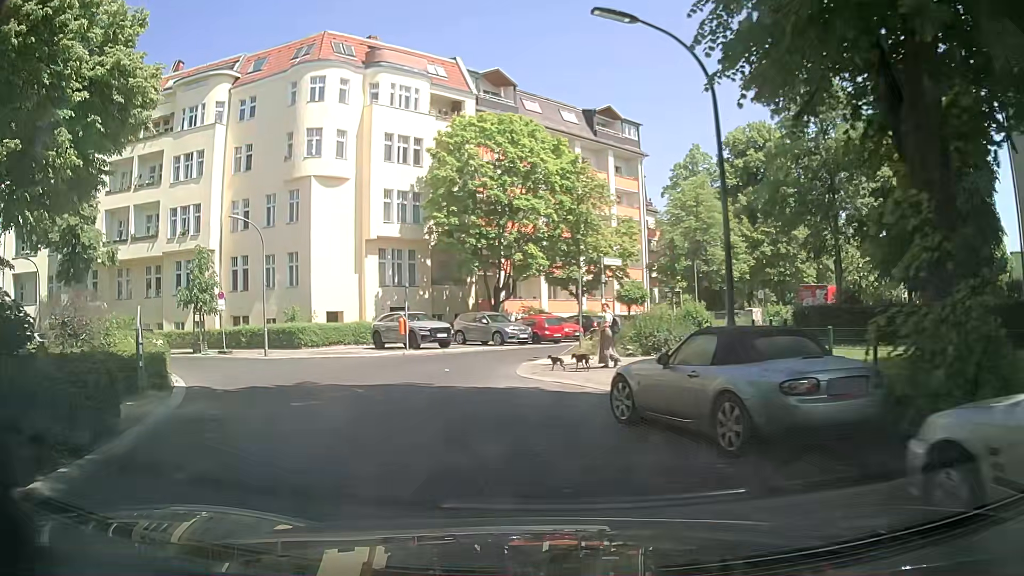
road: residential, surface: asphalt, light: Day
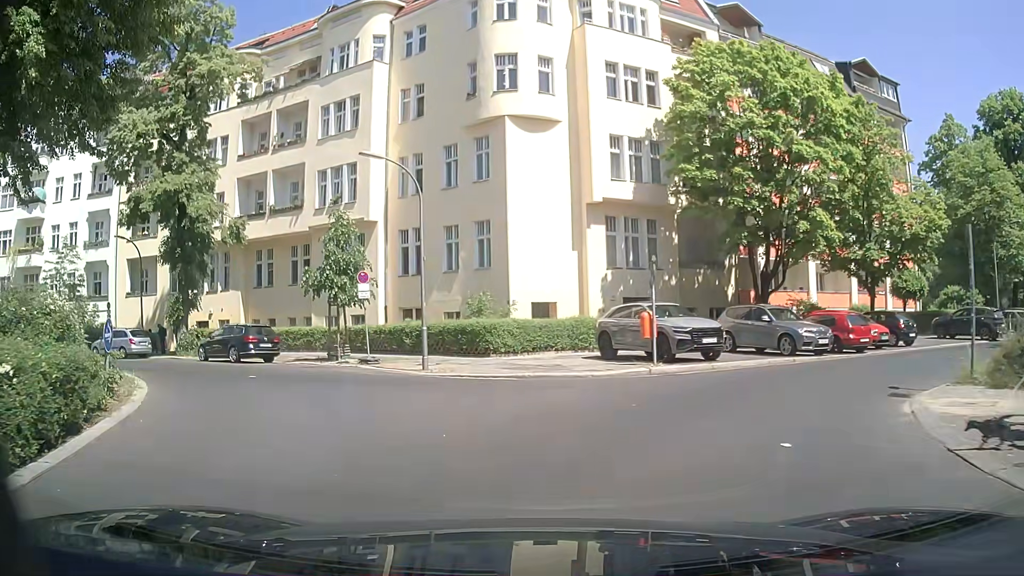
(-2.2, +11.2) m; -22°
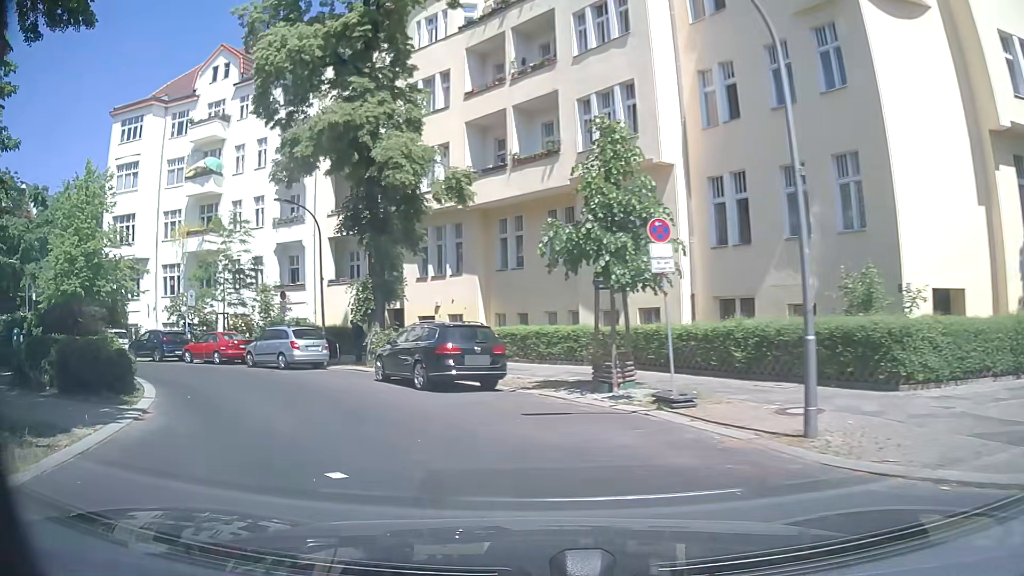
(-1.8, +11.3) m; -23°
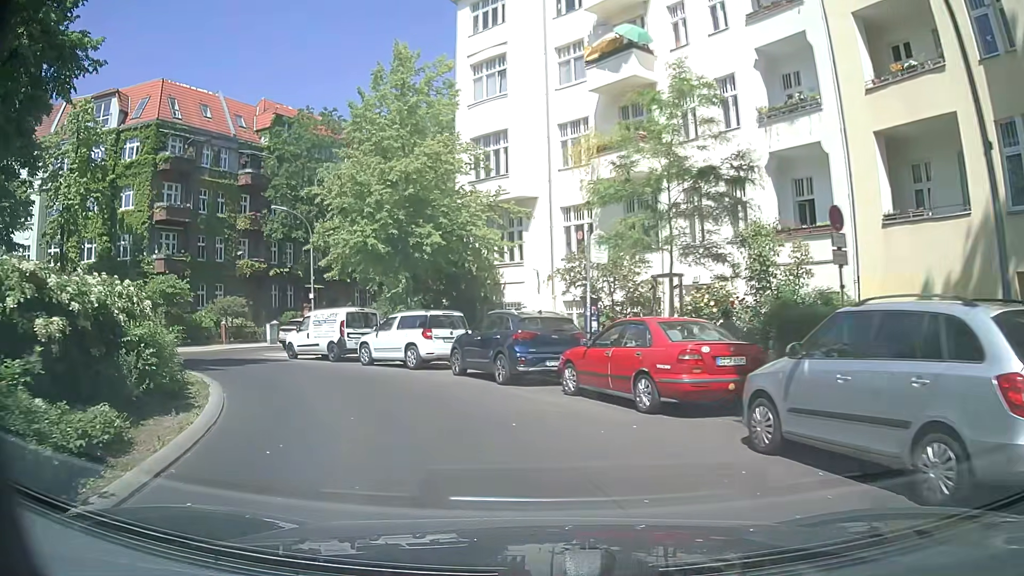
(-6.9, +17.3) m; -38°
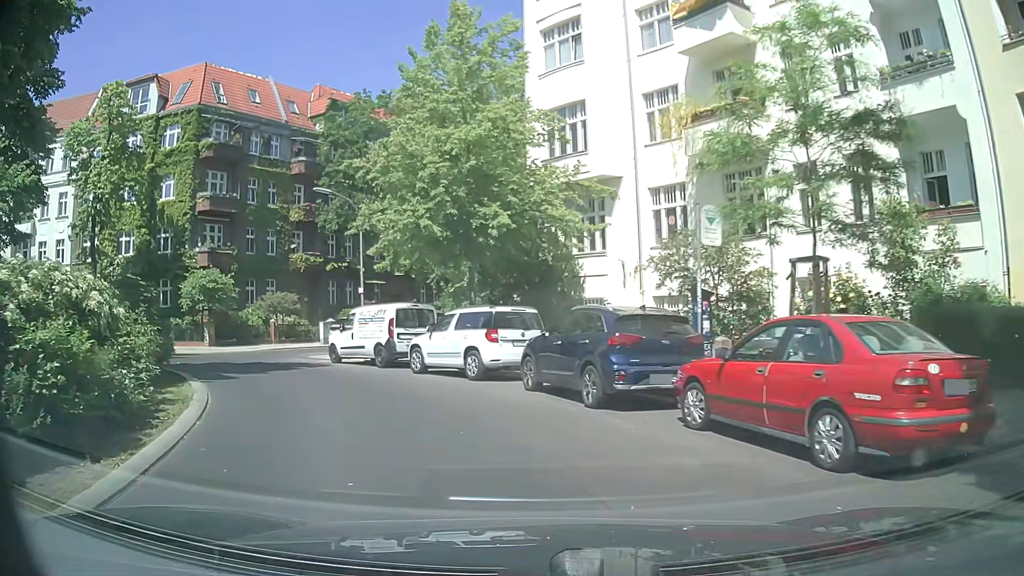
(-0.3, +3.8) m; -6°
